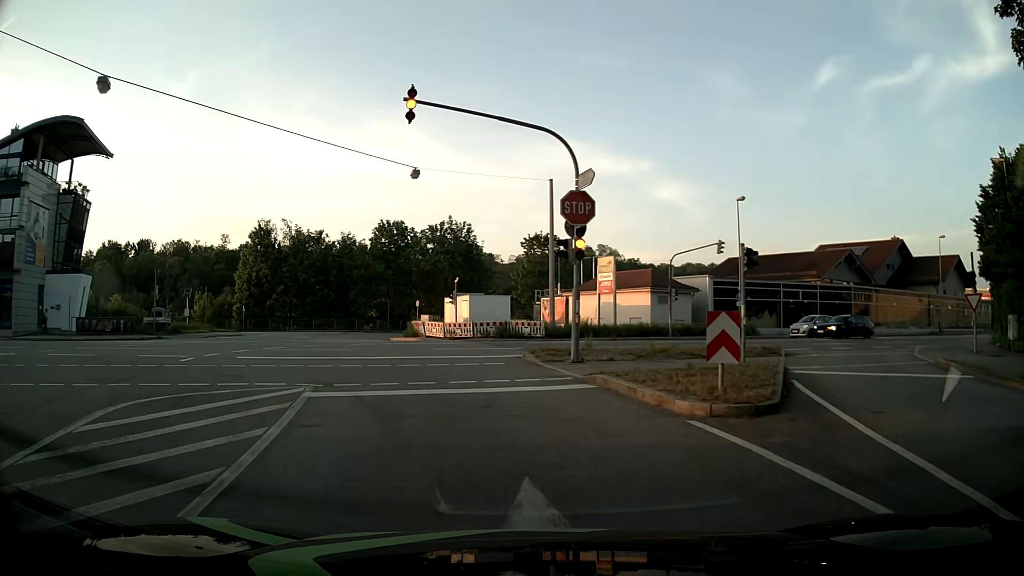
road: tertiary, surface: asphalt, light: Day
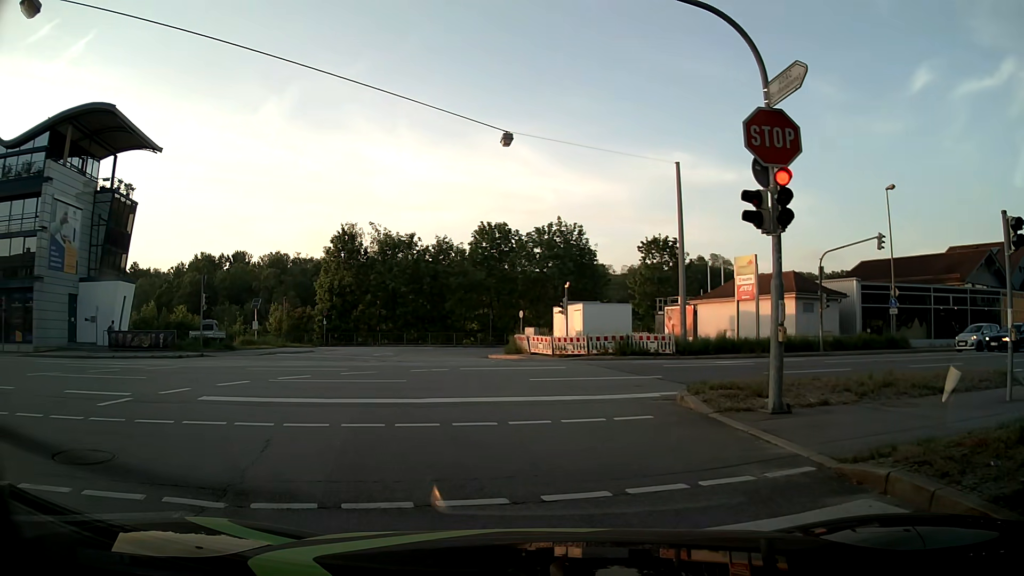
(-0.5, +7.0) m; -9°
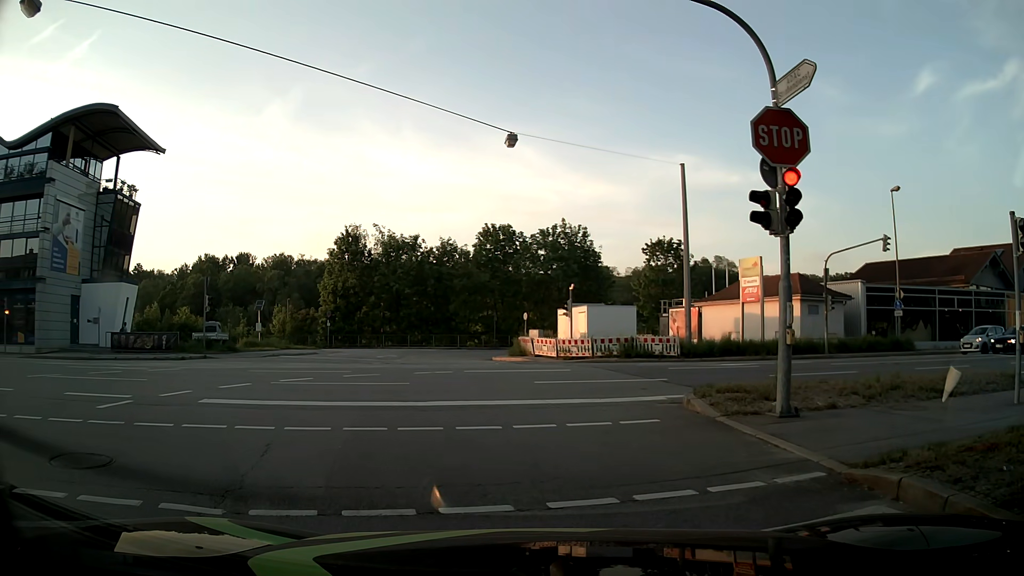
(0.0, +0.1) m; 0°
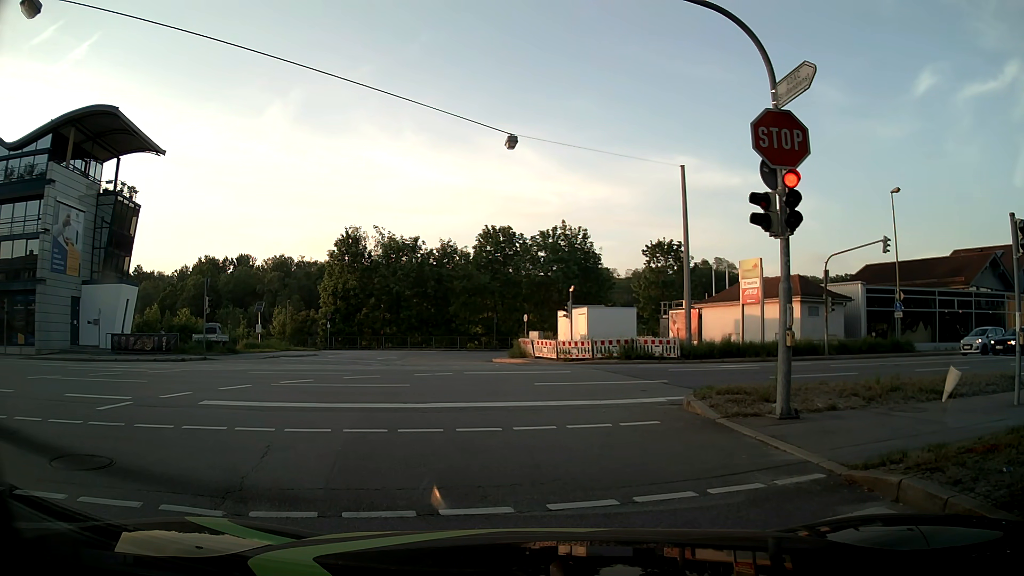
(0.0, +0.1) m; 0°
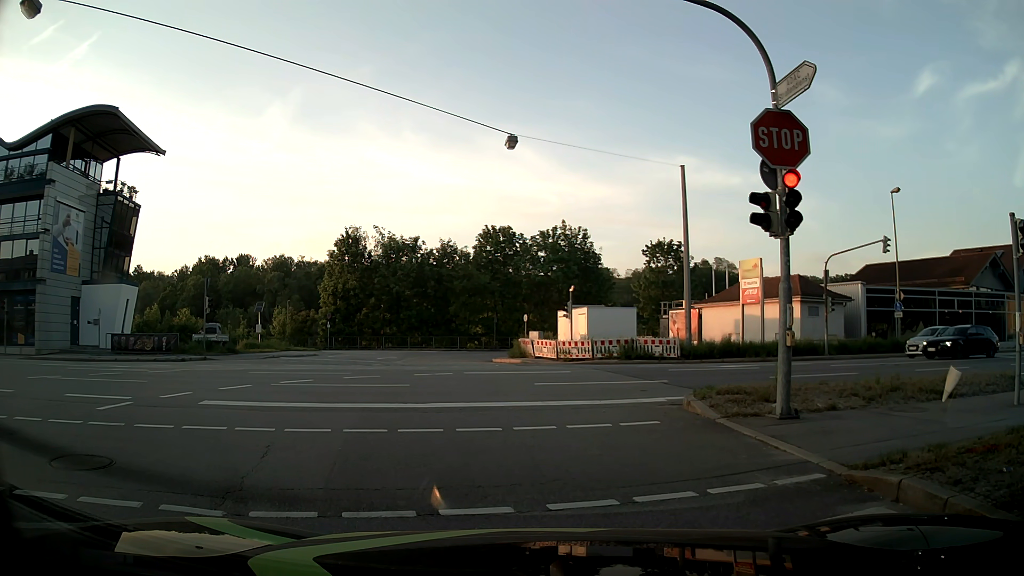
(0.0, 0.0) m; 0°
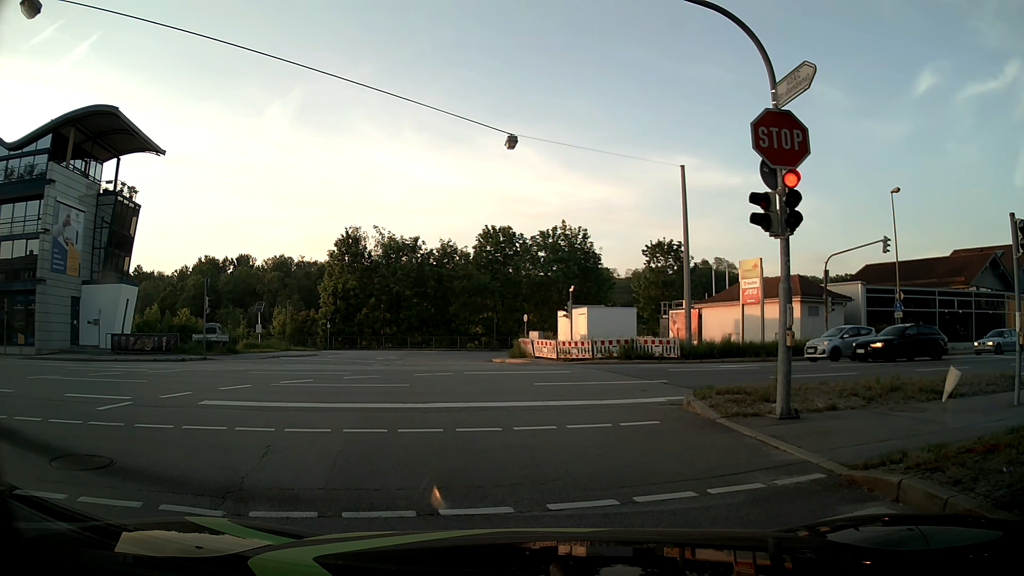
(0.0, 0.0) m; 0°
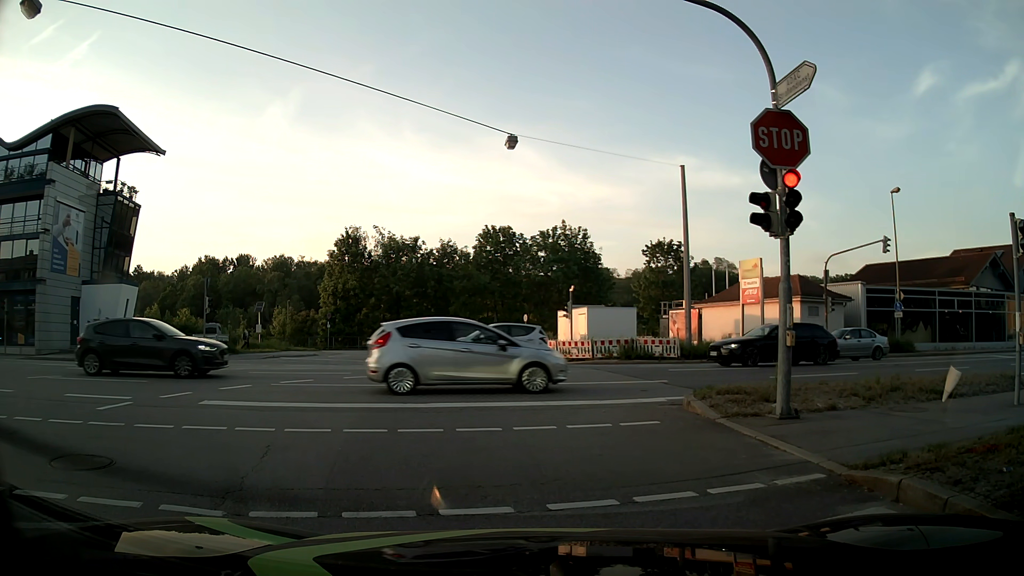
(0.0, 0.0) m; 0°
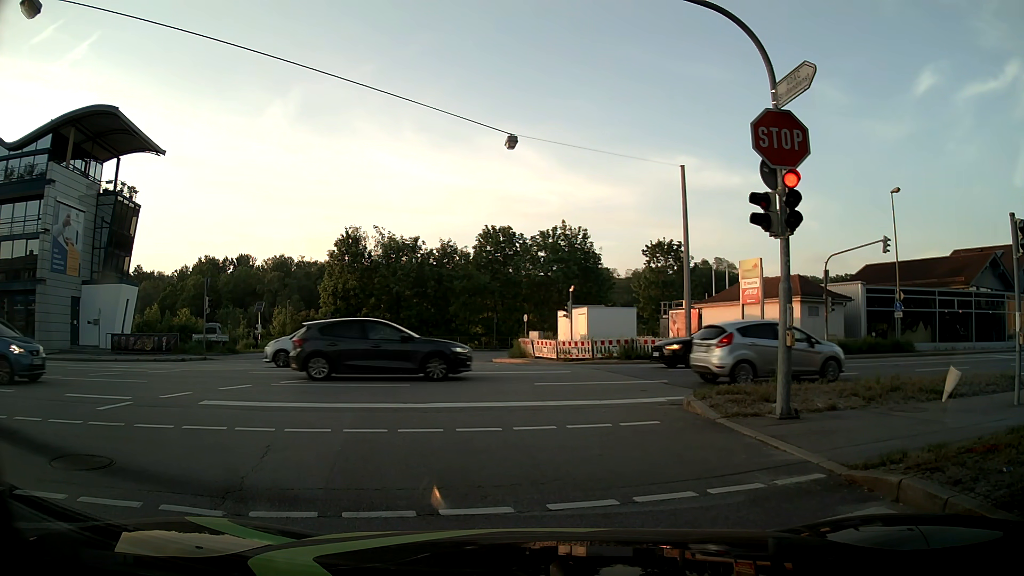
(0.0, 0.0) m; 0°
